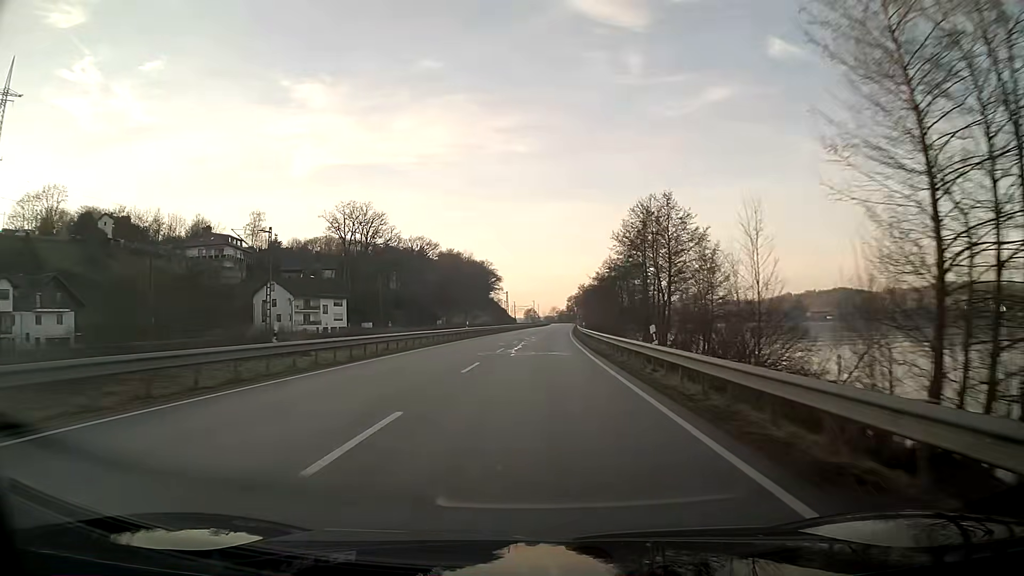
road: primary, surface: asphalt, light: Day
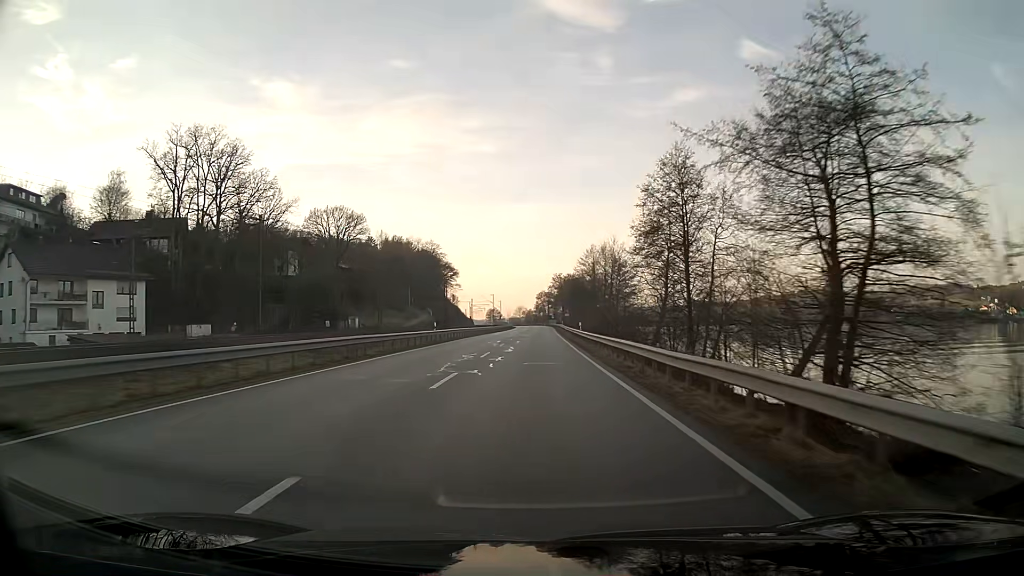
(+1.6, +63.8) m; +3°
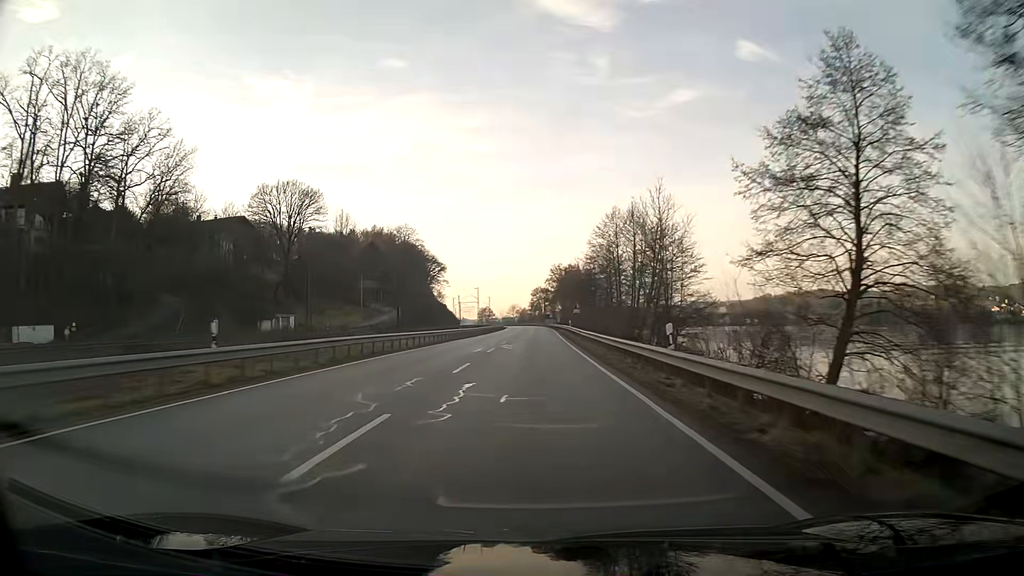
(+0.2, +31.9) m; 0°
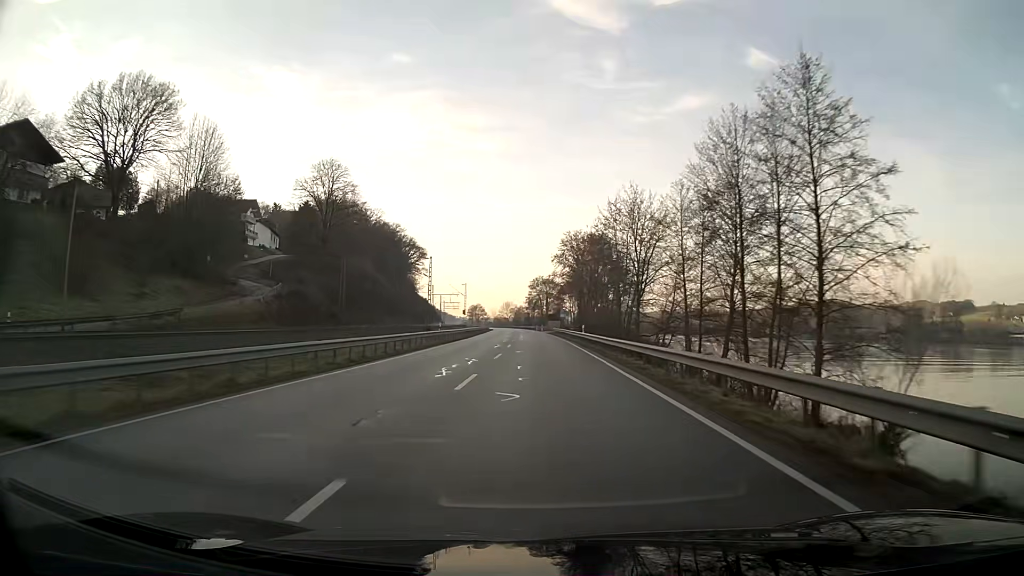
(0.0, +63.8) m; 0°
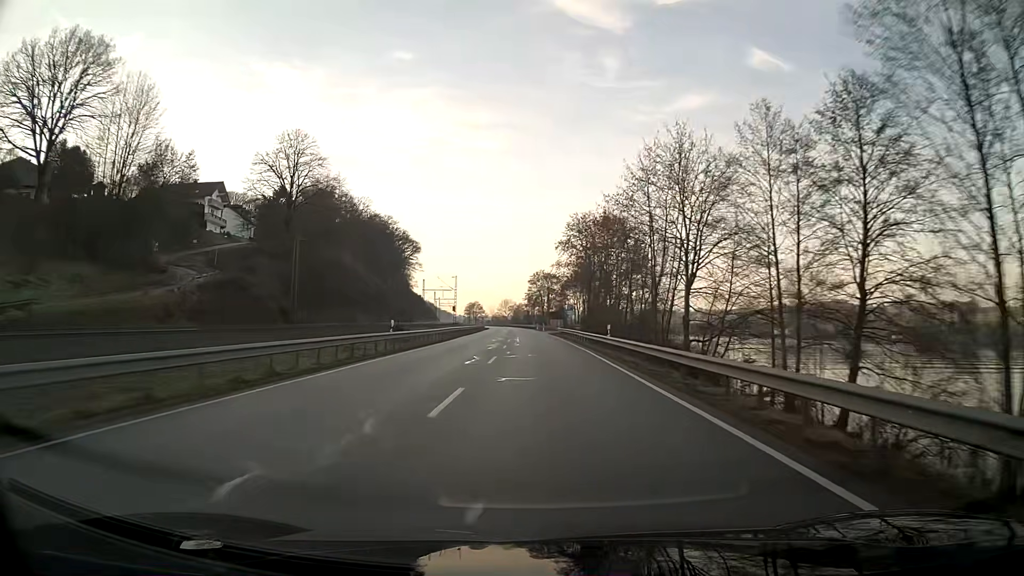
(0.0, +15.9) m; 0°
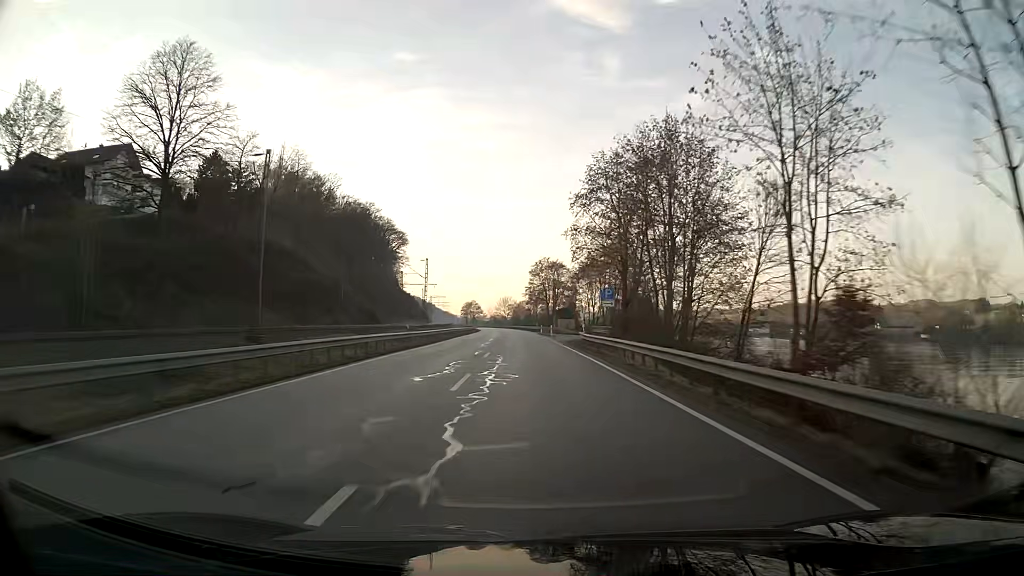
(-0.1, +31.9) m; 0°
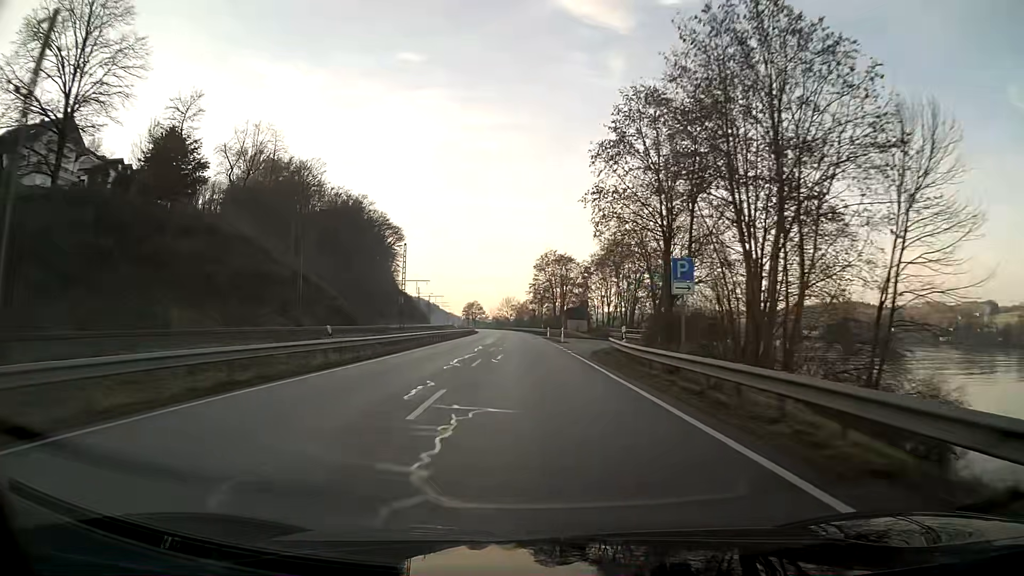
(-0.1, +16.0) m; 0°
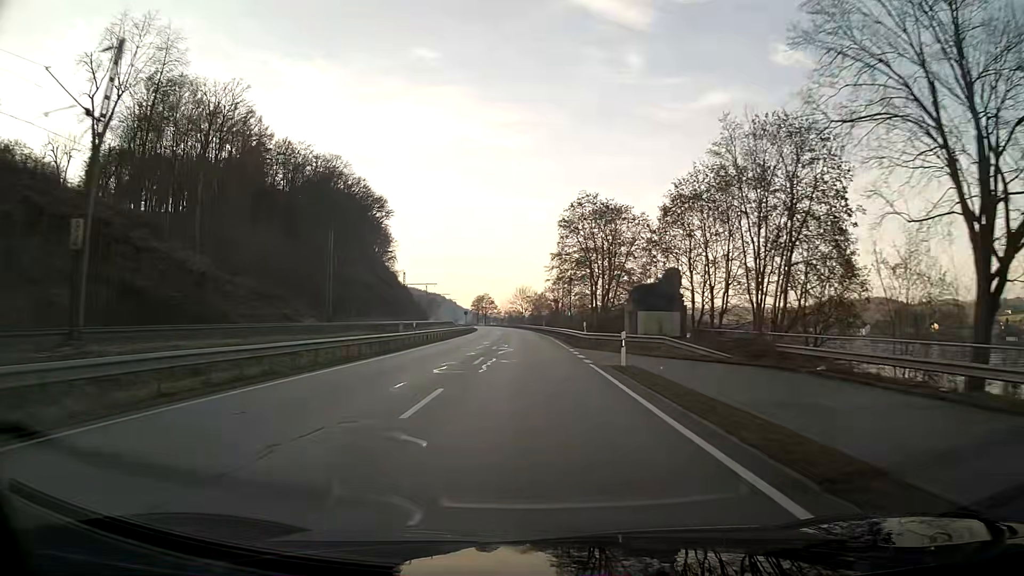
(-0.5, +47.9) m; -1°
